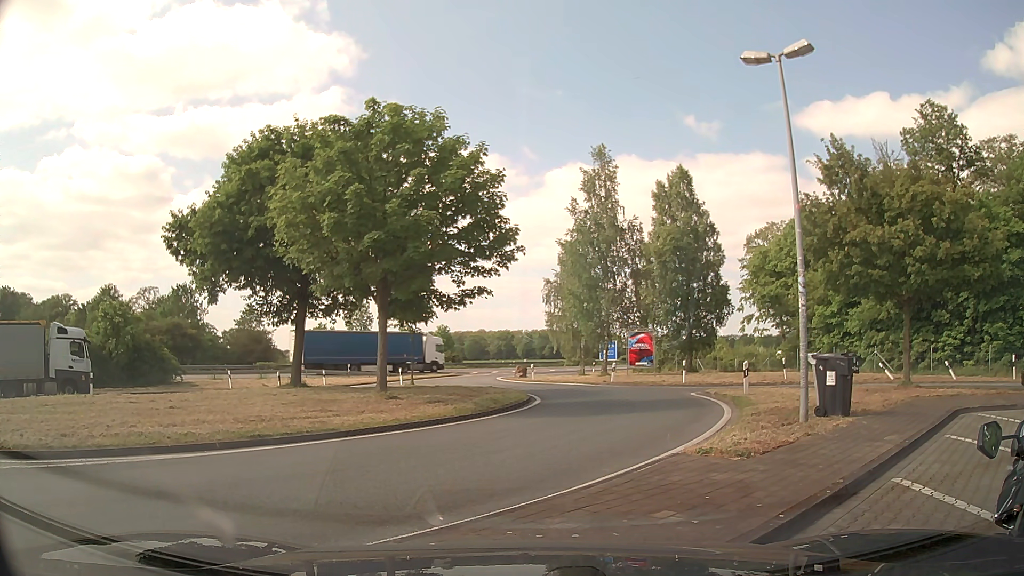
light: Day
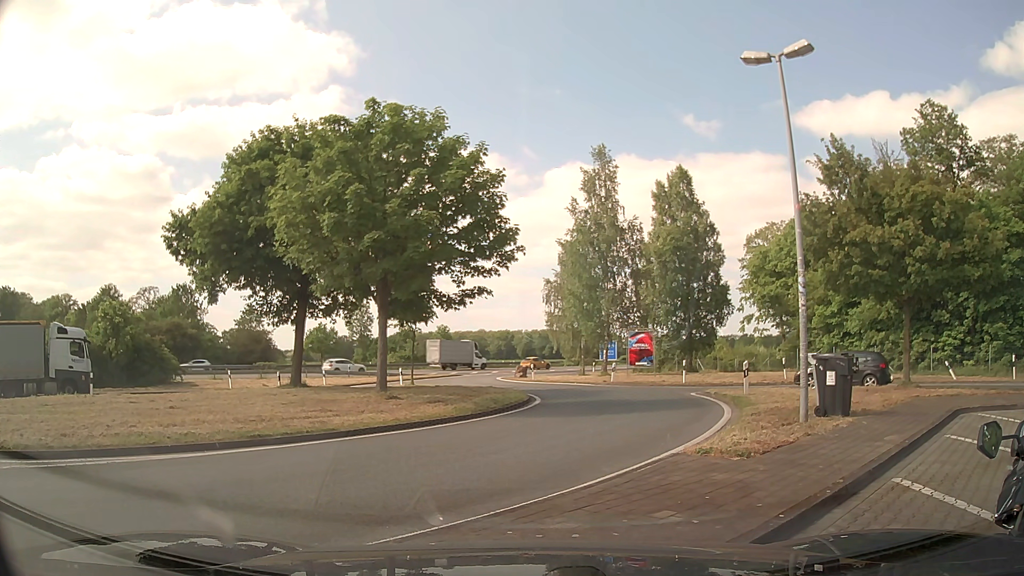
(0.0, 0.0) m; 0°
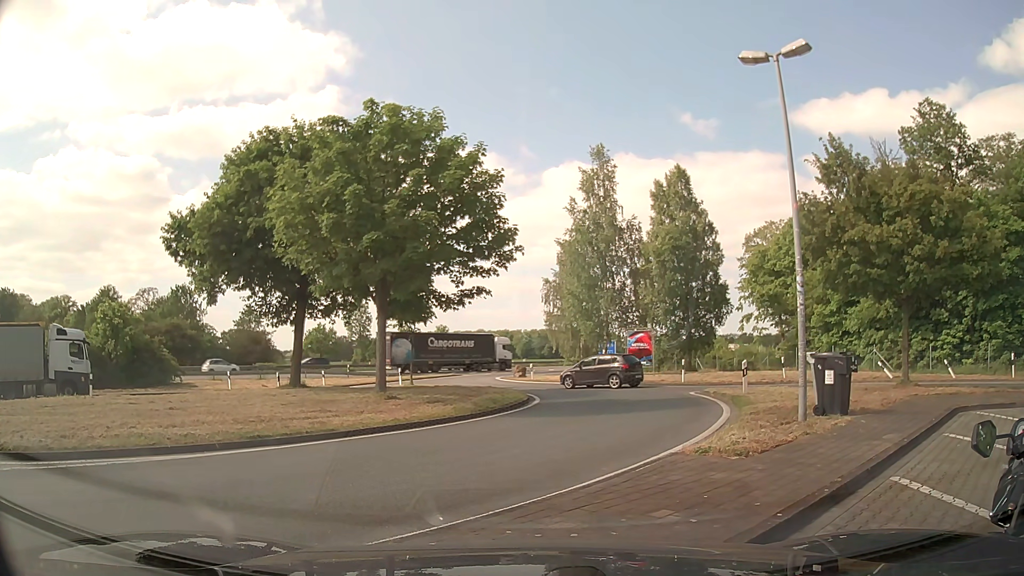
(0.0, +0.1) m; 0°
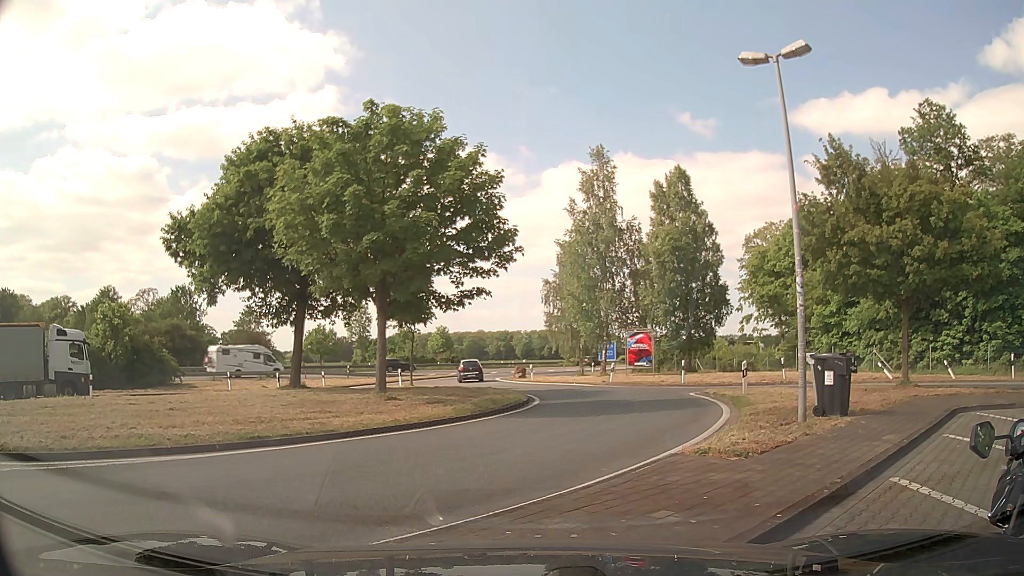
(0.0, +0.1) m; 0°
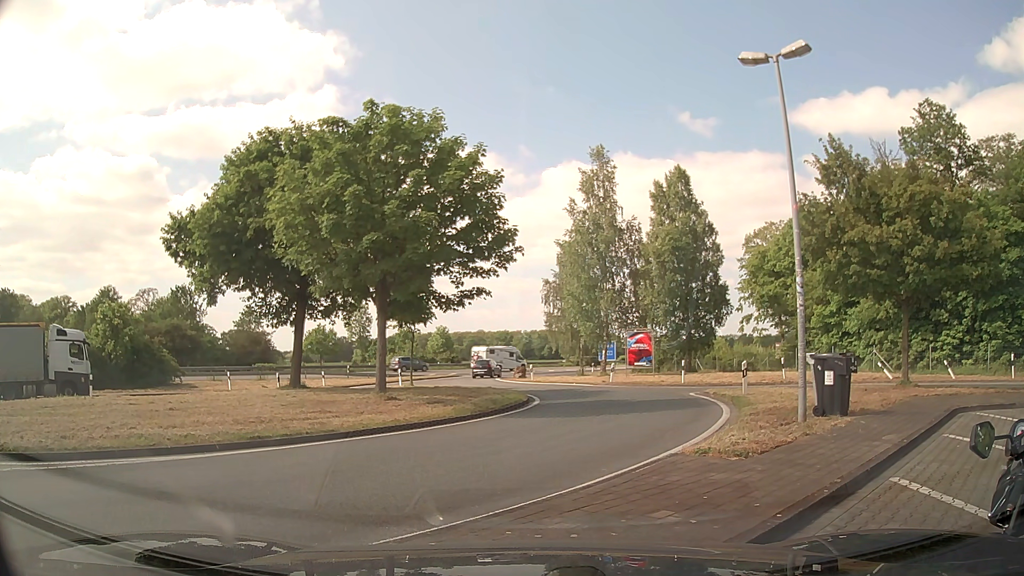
(0.0, 0.0) m; 0°
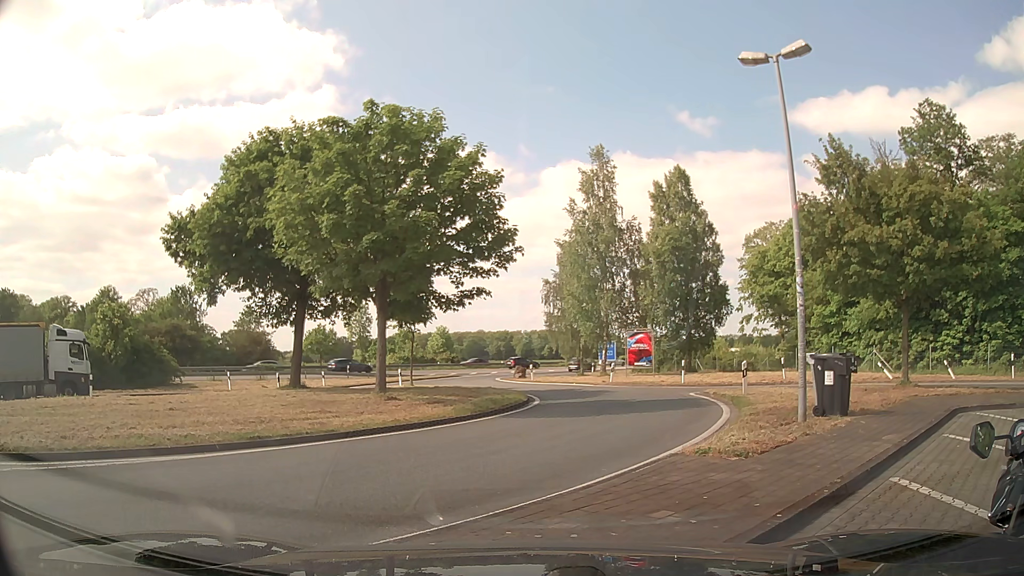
(0.0, 0.0) m; 0°
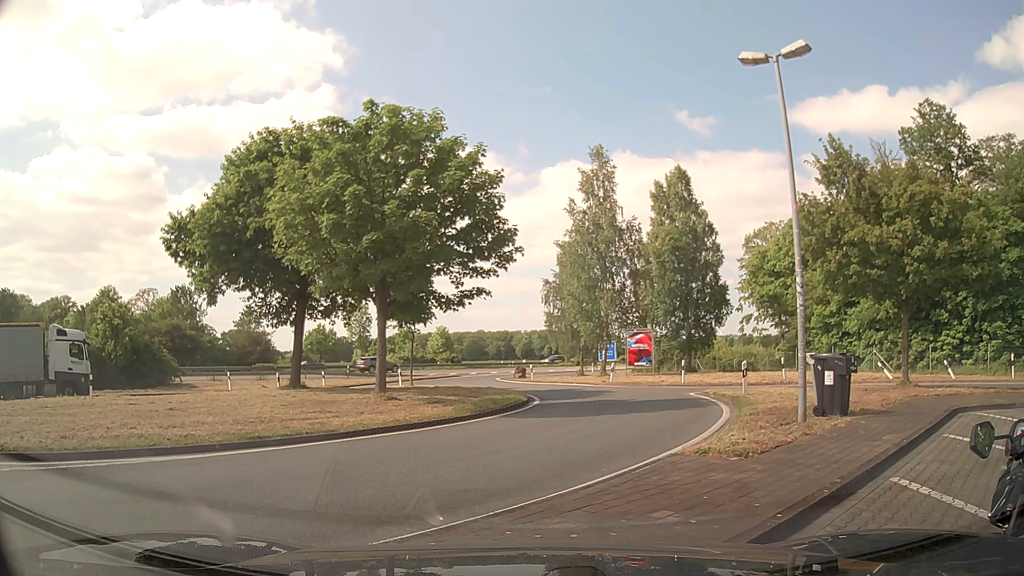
(0.0, 0.0) m; 0°
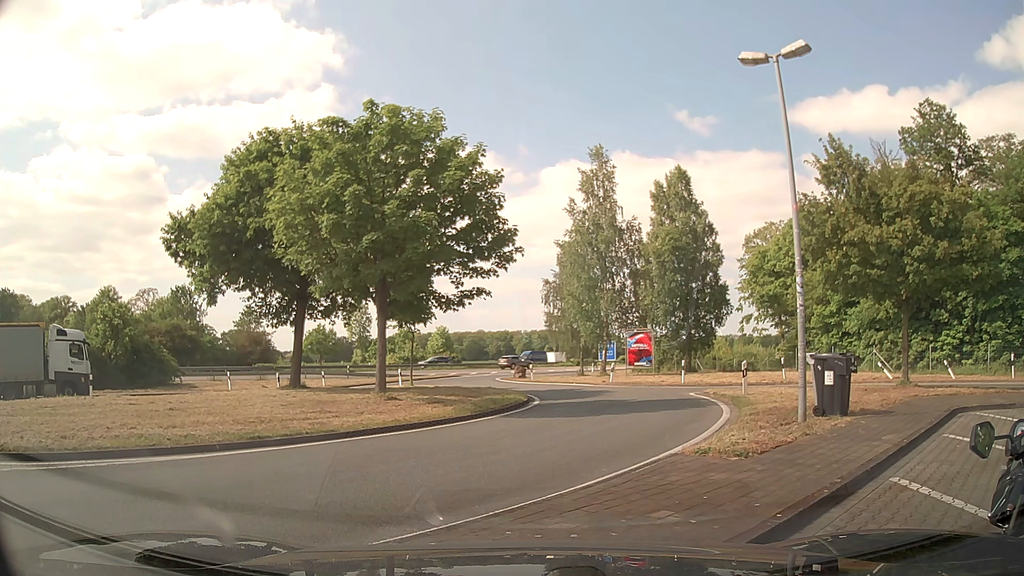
(0.0, 0.0) m; 0°
